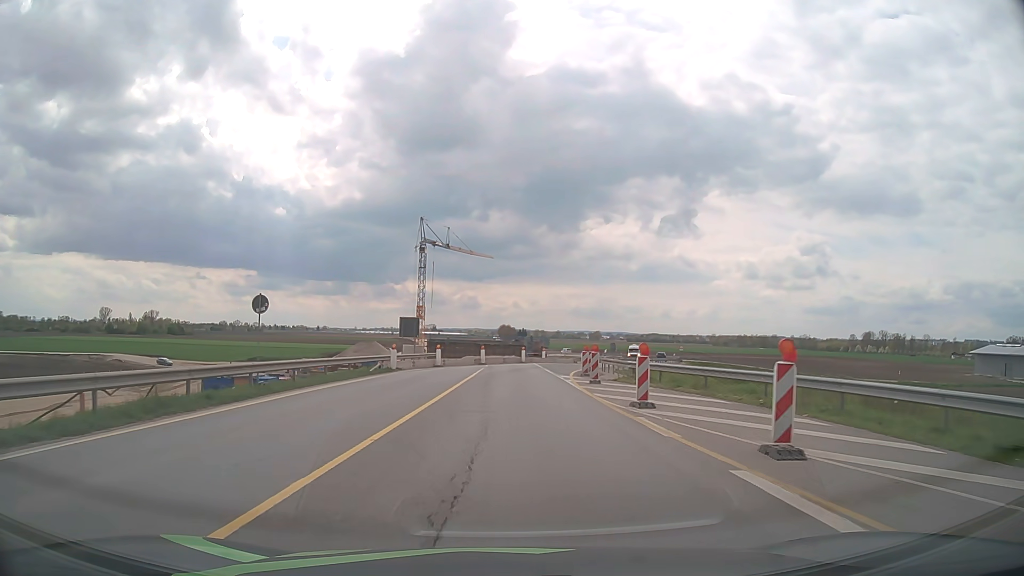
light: Day
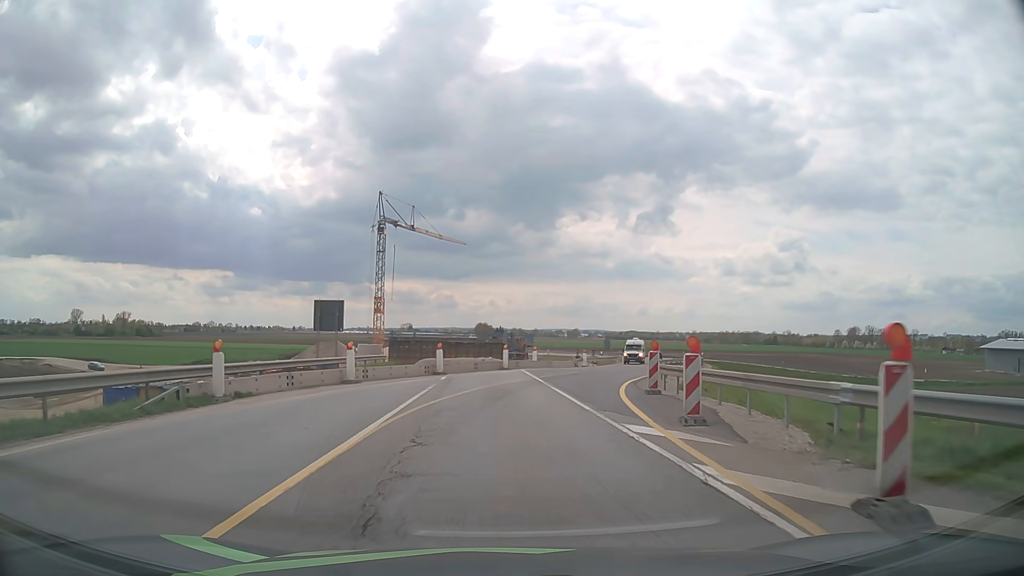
(+0.2, +21.1) m; +2°
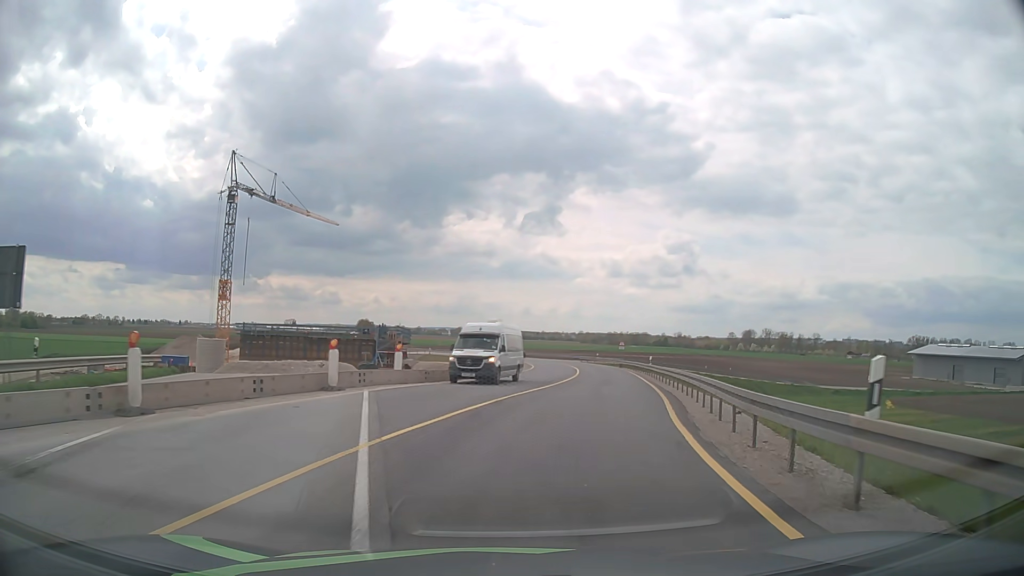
(+1.5, +20.6) m; +9°
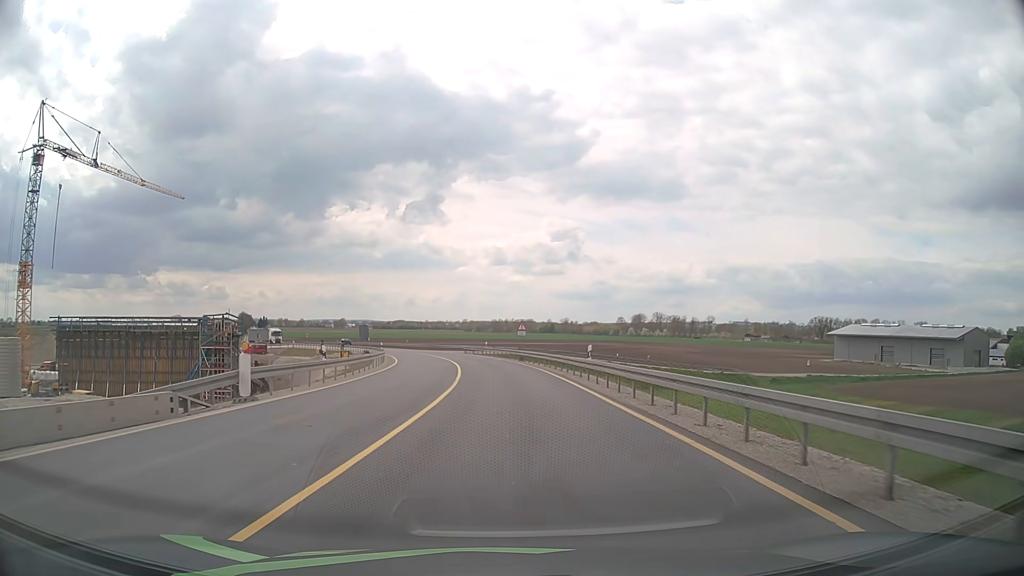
(+2.5, +20.6) m; +10°
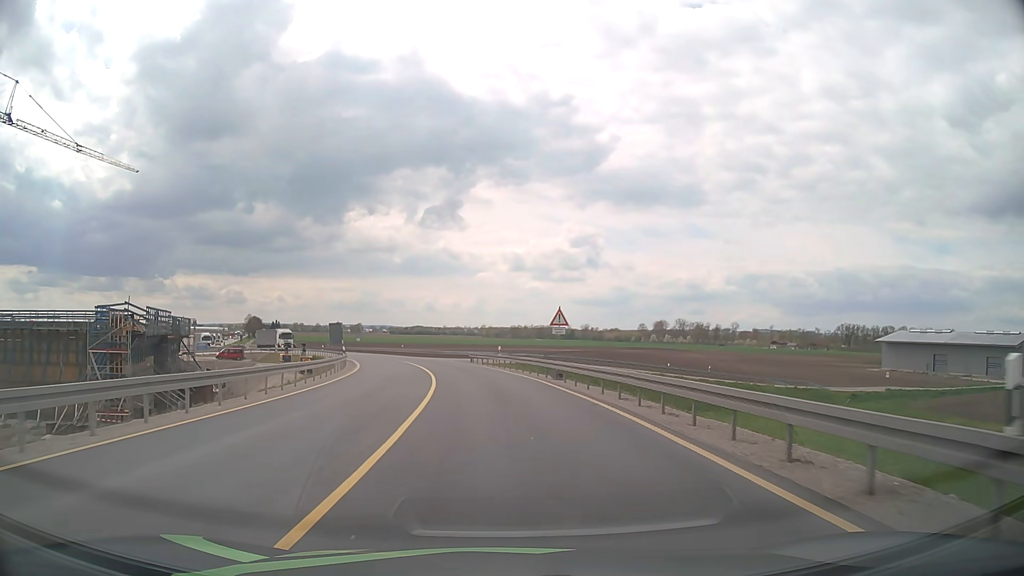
(-0.1, +21.8) m; -1°
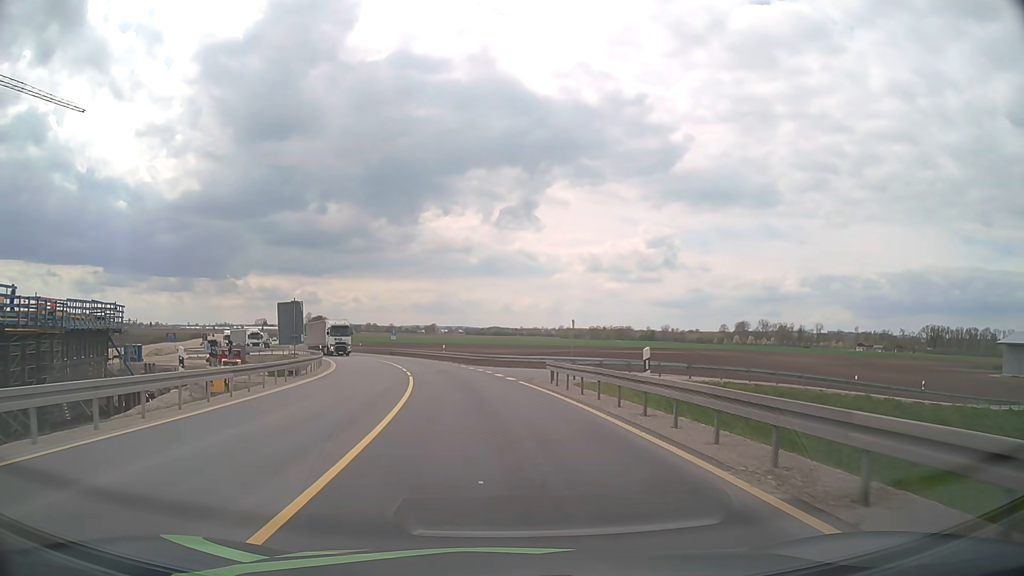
(-1.5, +30.1) m; -6°
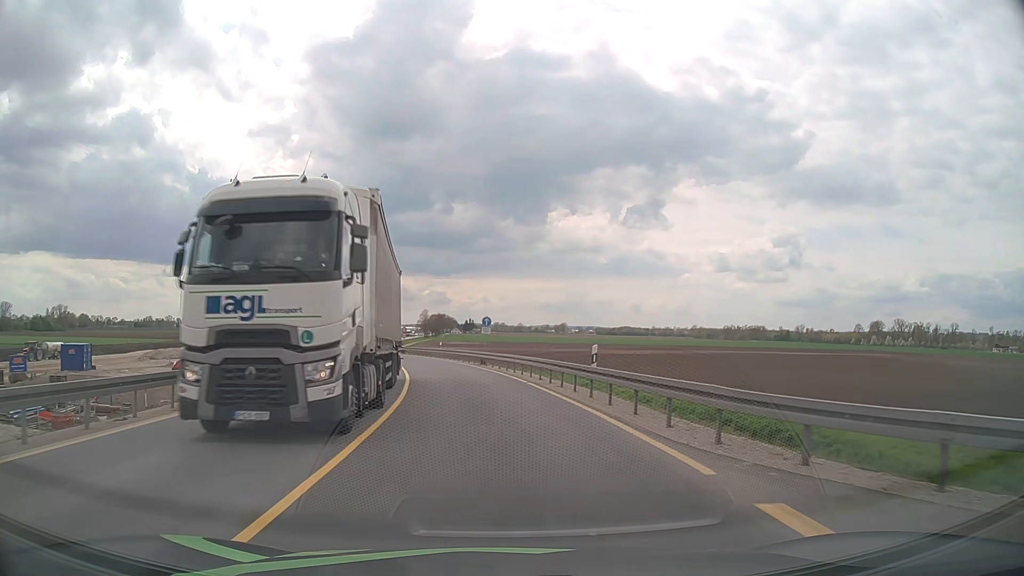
(-3.9, +37.4) m; -11°
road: unclassified
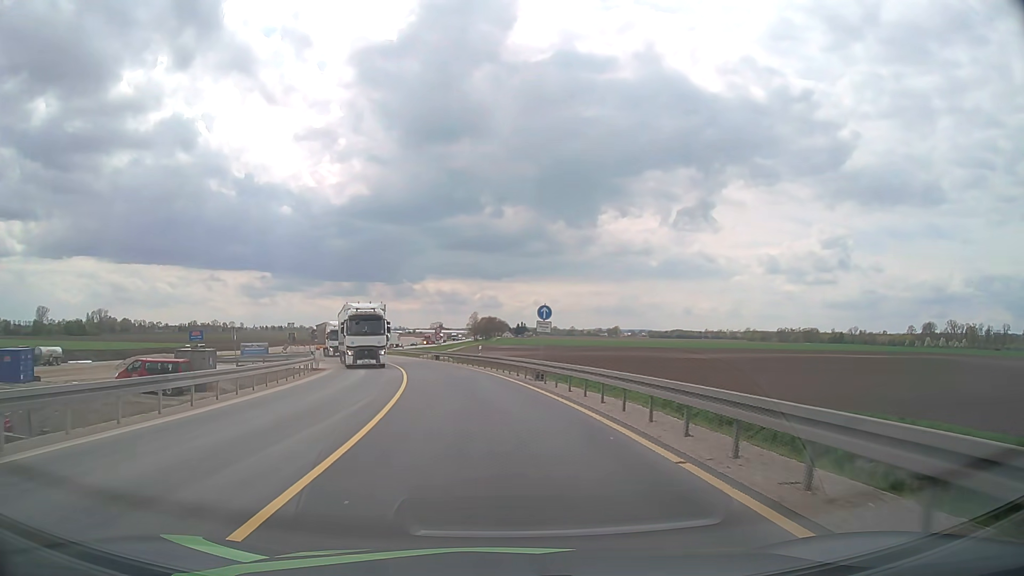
(-0.6, +15.1) m; -4°
